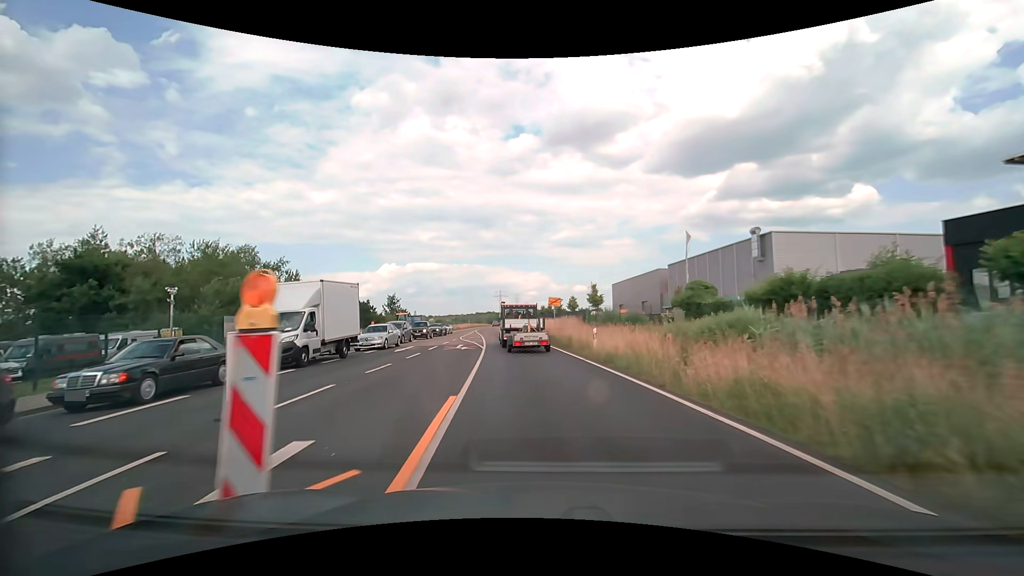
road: secondary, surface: asphalt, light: Day
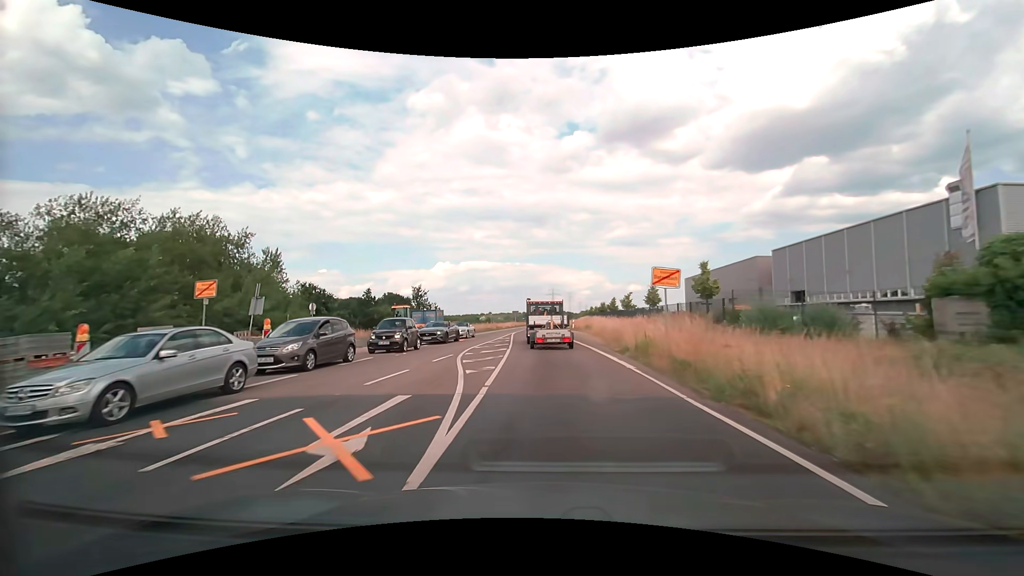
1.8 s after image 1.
(-1.3, +21.2) m; -6°
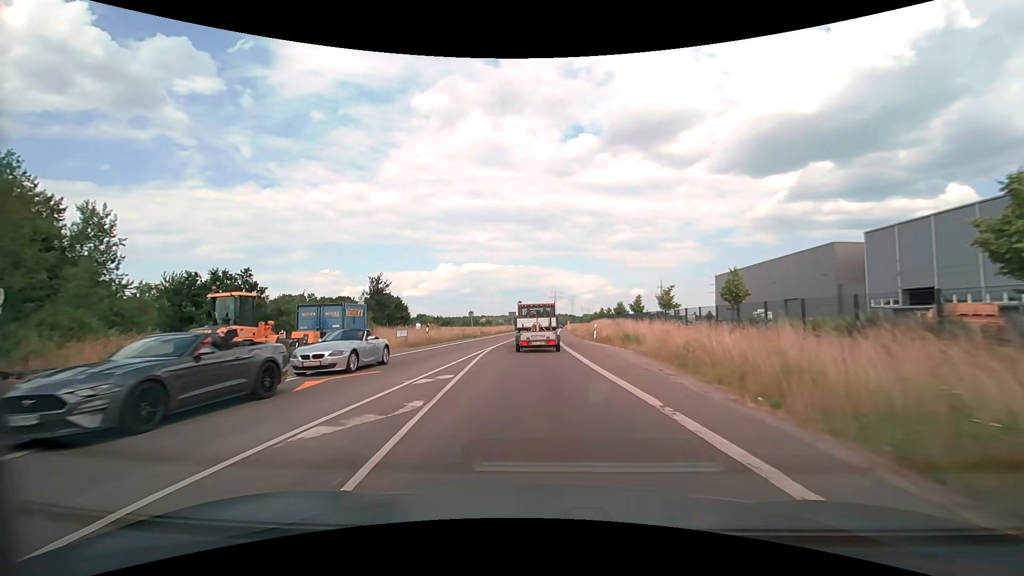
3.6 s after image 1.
(0.0, +22.5) m; 0°
(0, +10) (0, +20) (0, +30) (0, +40) (0, +50) (0, +60) (0, +70) (+1, +80) (+1, +90) (+1, +100) m
